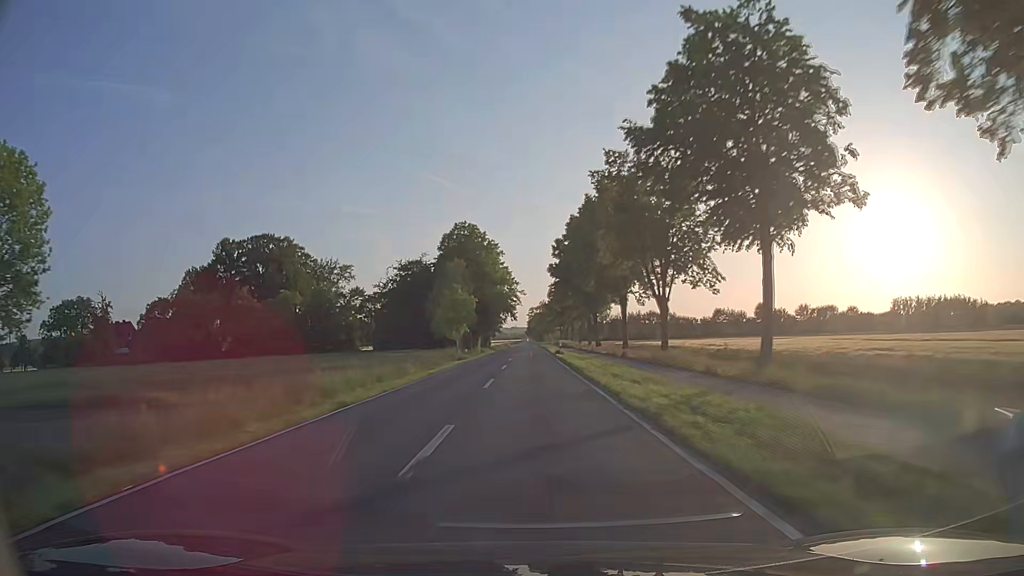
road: secondary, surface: asphalt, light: Day
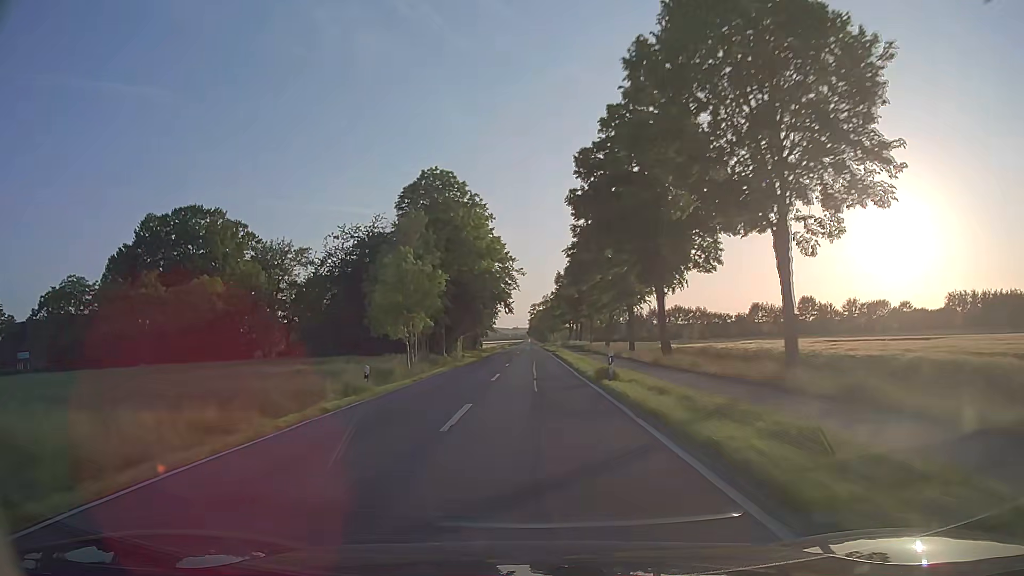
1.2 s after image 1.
(+0.1, +32.2) m; 0°
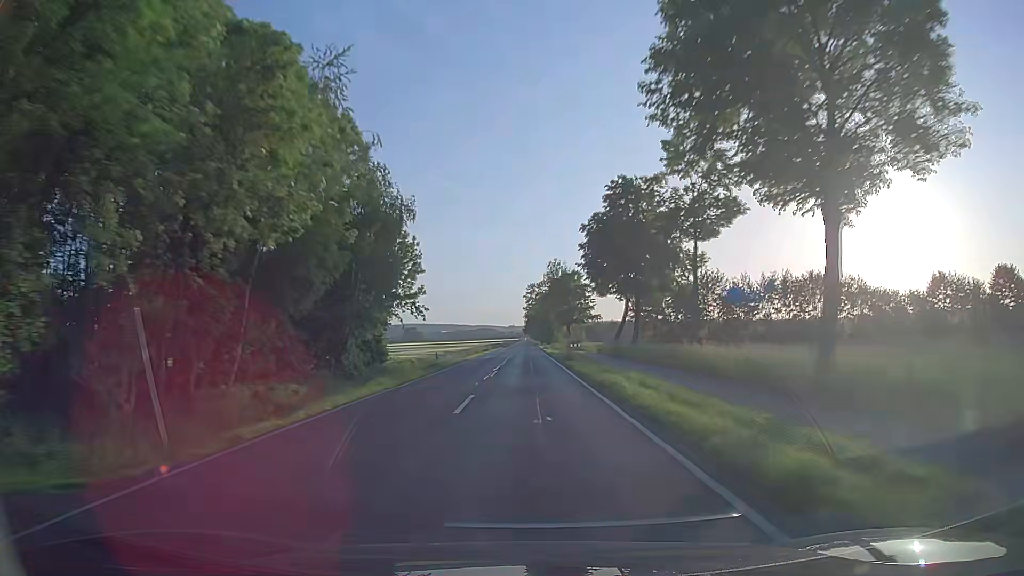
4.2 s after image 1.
(0.0, +80.7) m; +1°
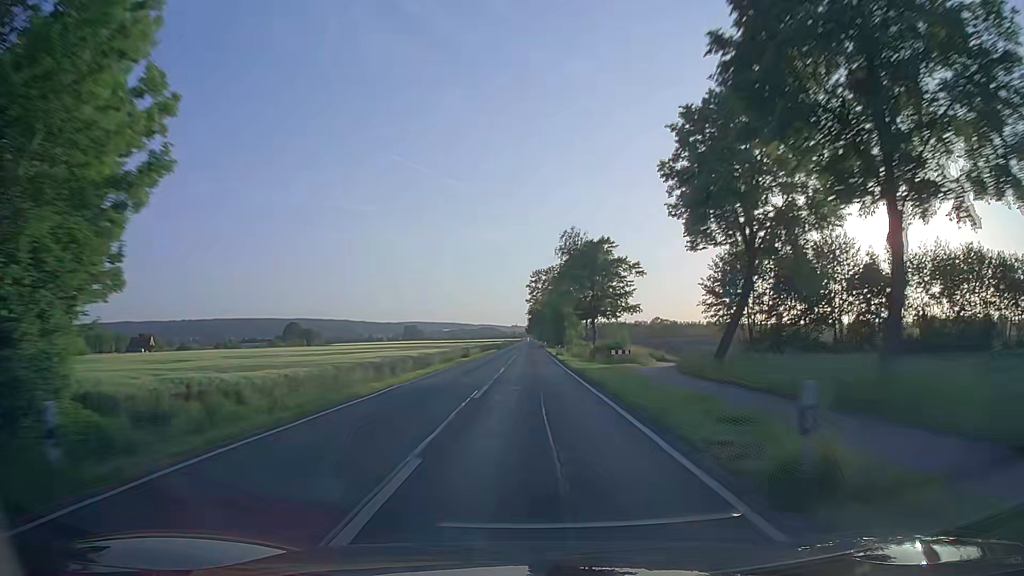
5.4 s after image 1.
(-0.4, +32.5) m; -1°
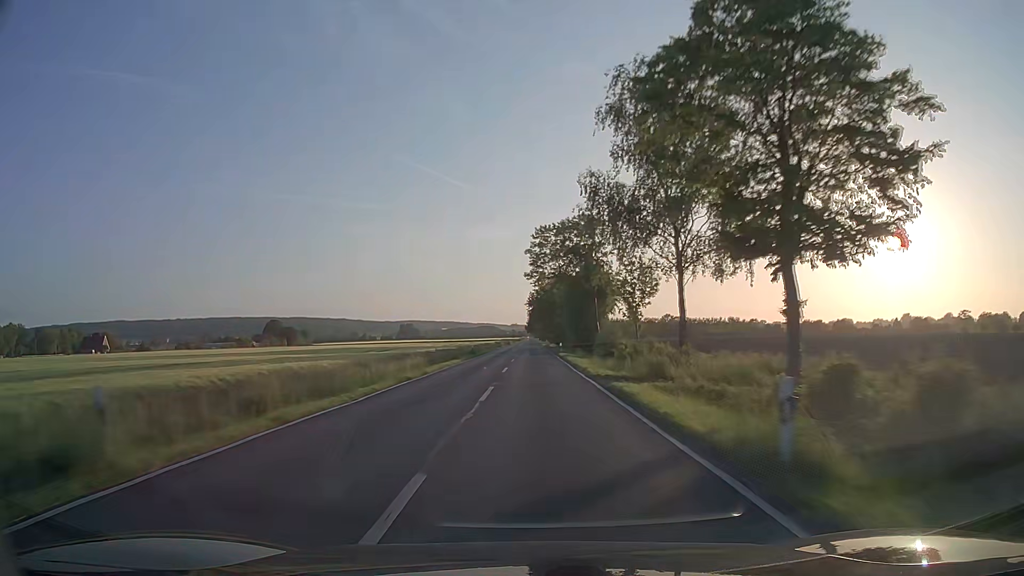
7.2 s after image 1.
(0.0, +48.9) m; 0°
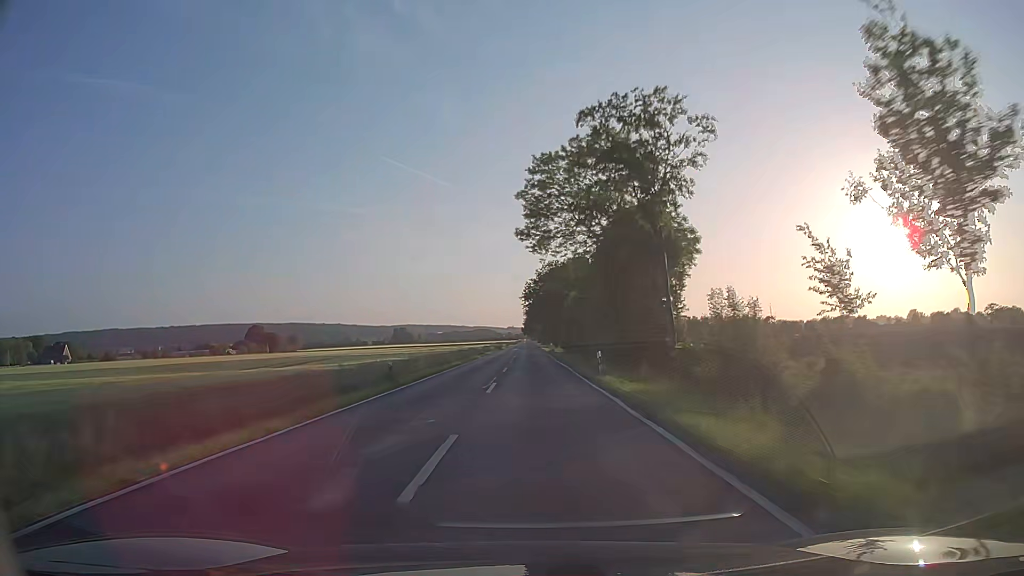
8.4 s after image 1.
(0.0, +32.7) m; 0°
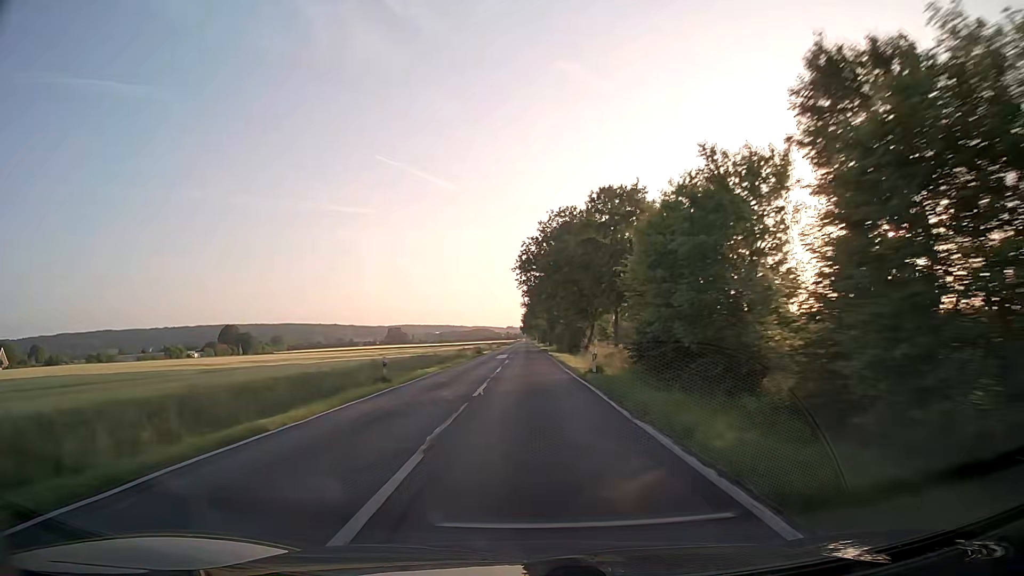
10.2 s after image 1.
(+0.1, +49.1) m; 0°
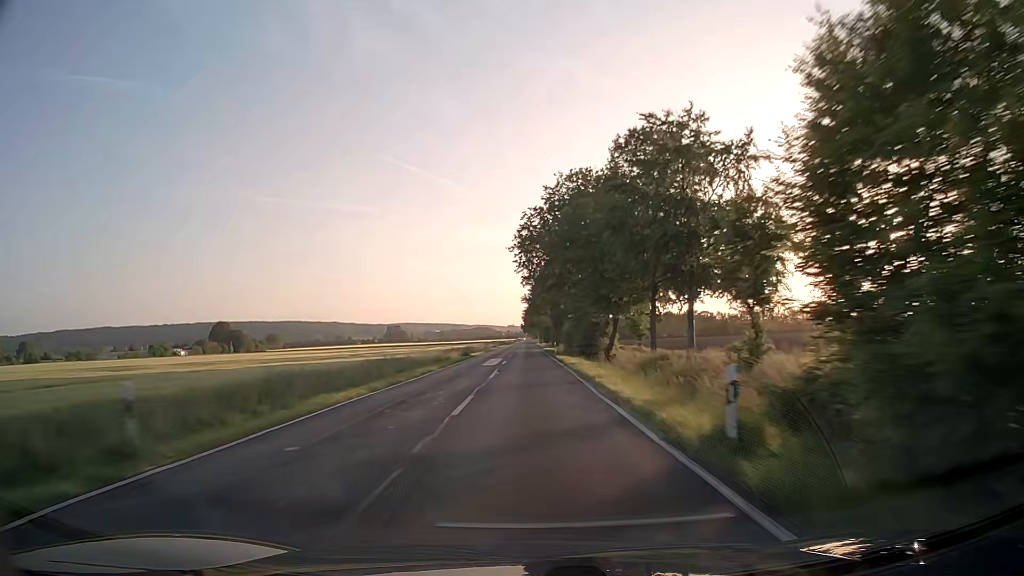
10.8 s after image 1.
(0.0, +16.4) m; 0°
(0, +10) (0, +20) (0, +30) (0, +40) (0, +50) (0, +60) (0, +70) (0, +80) (0, +90) (0, +100) m
